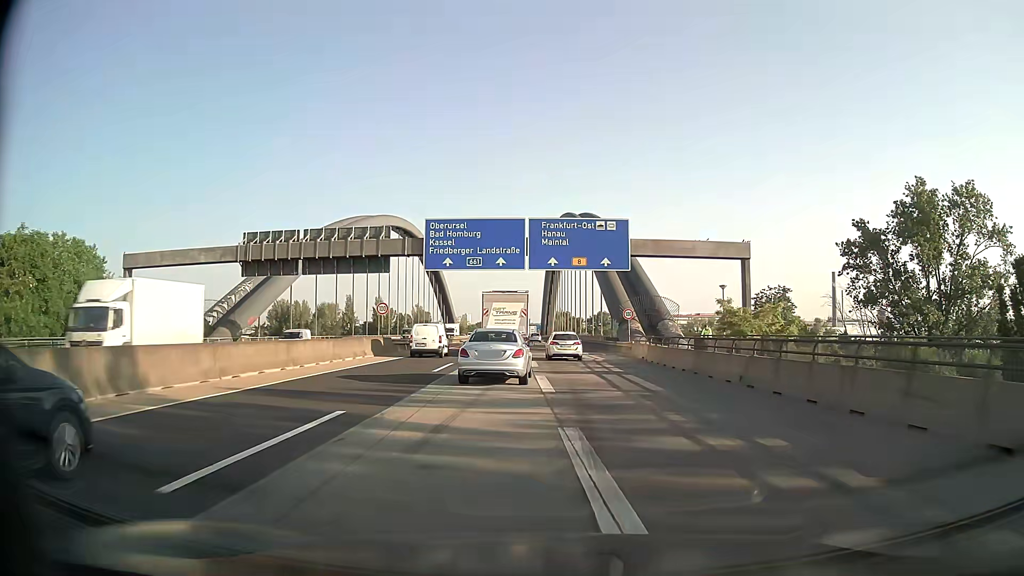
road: motorway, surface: asphalt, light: Day
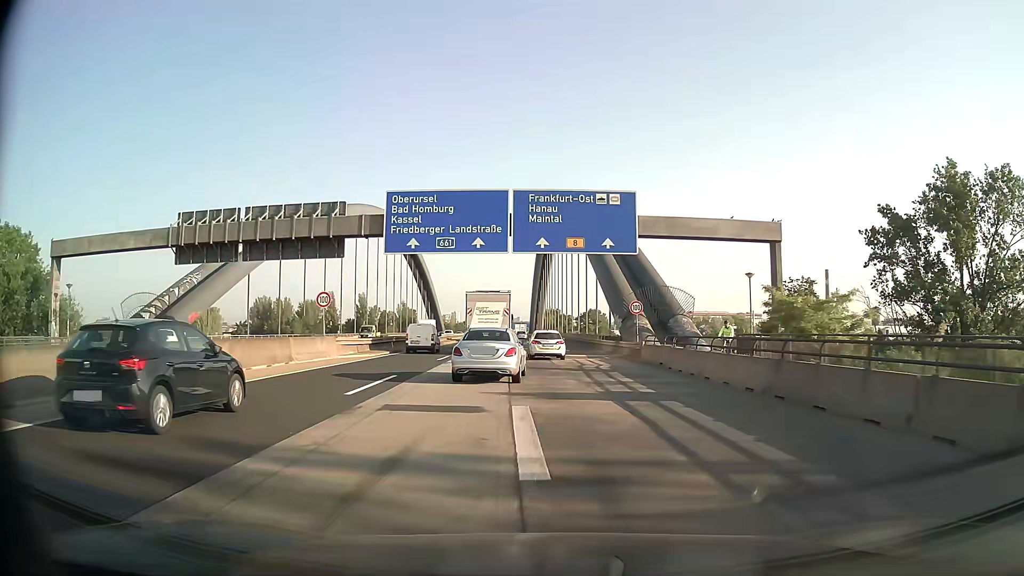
(+0.1, +9.3) m; +1°
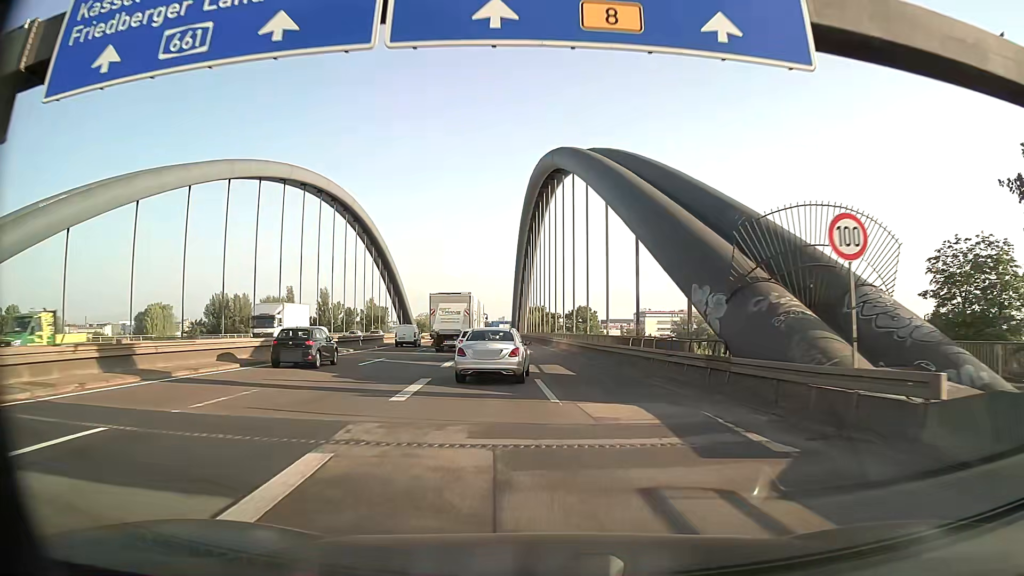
(+0.4, +29.1) m; +1°
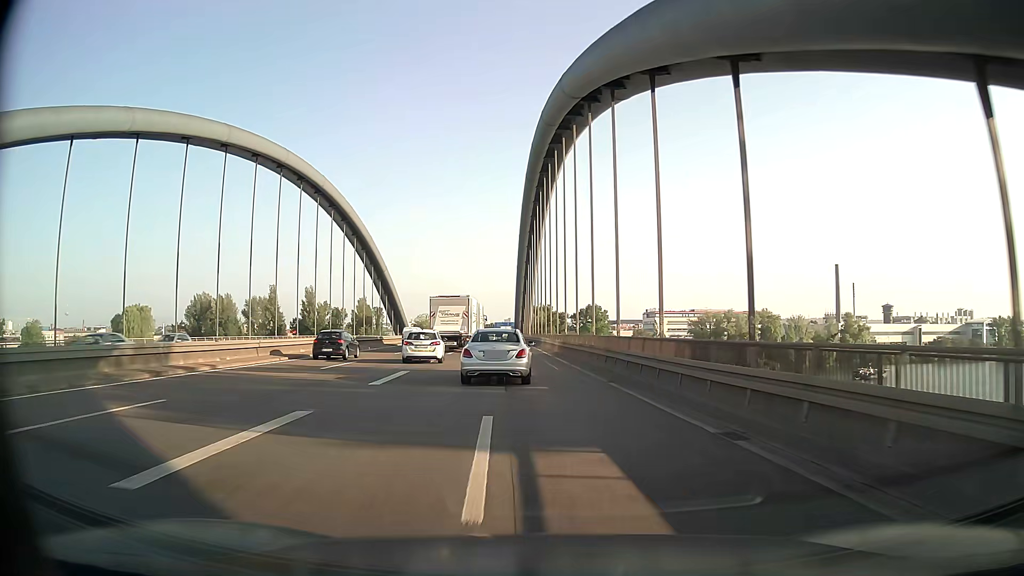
(-0.1, +20.2) m; 0°
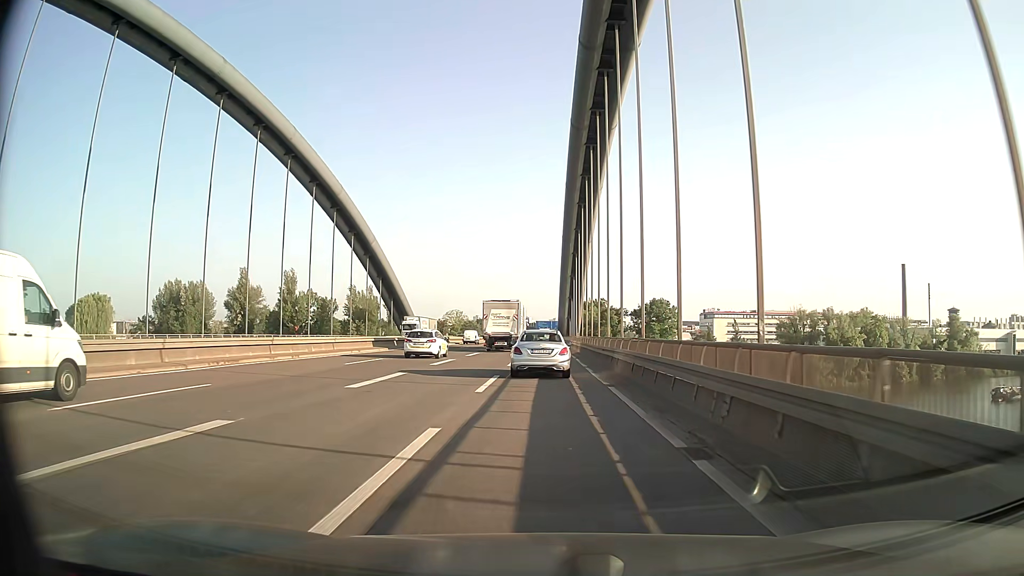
(-2.3, +51.1) m; -4°
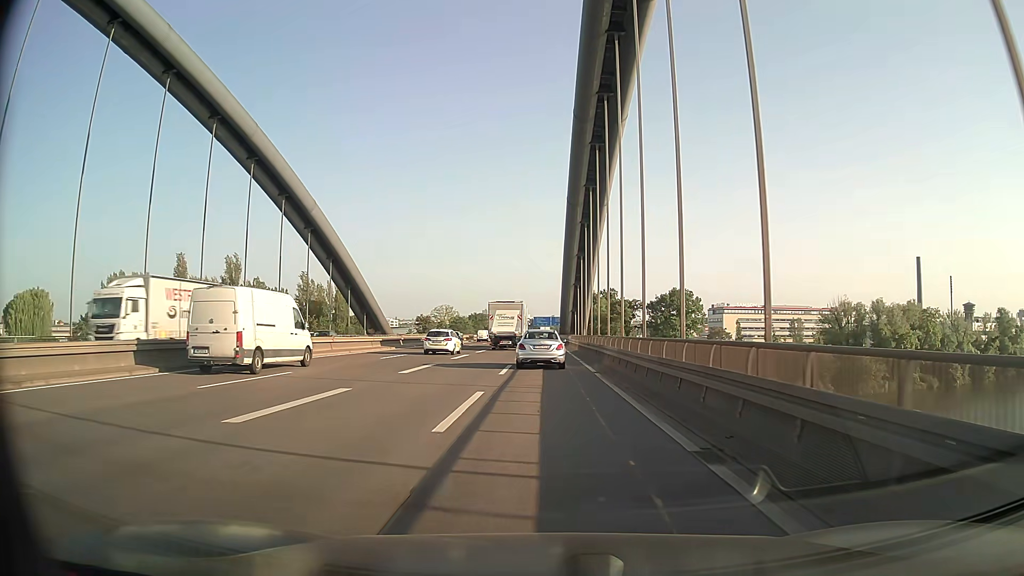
(0.0, +30.6) m; 0°
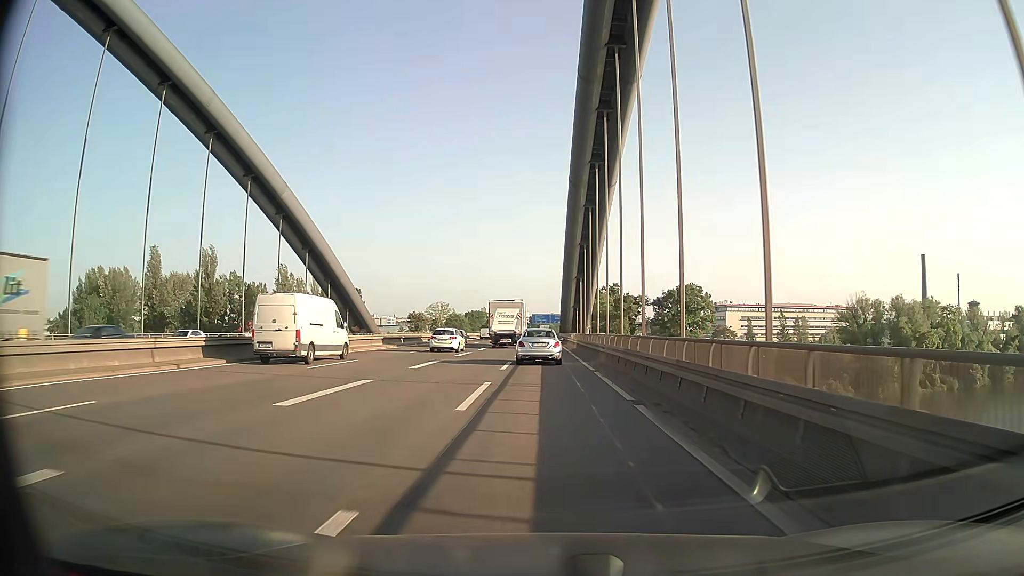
(0.0, +10.2) m; 0°
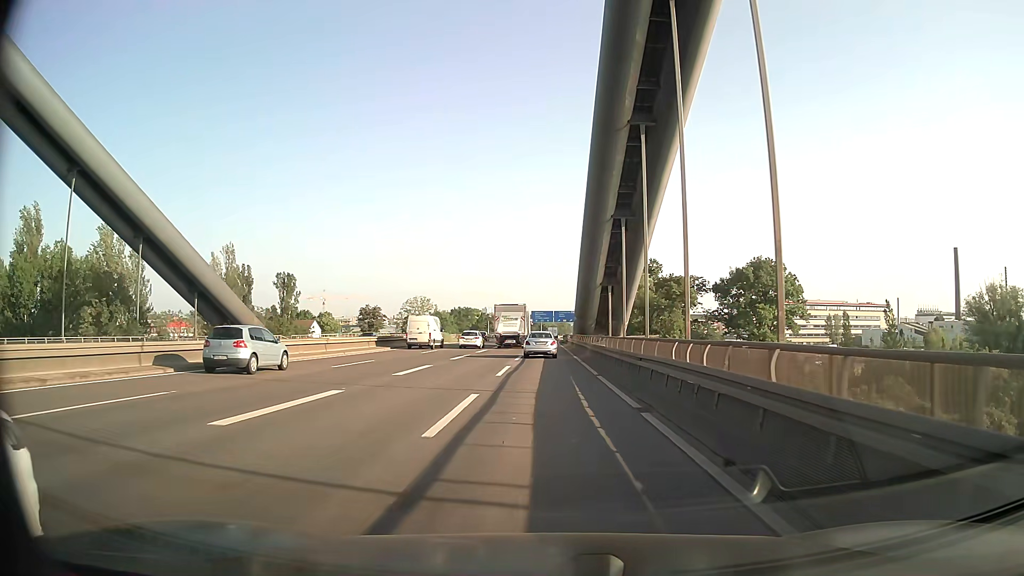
(0.0, +51.2) m; 0°
(0, +10) (0, +20) (0, +30) (0, +40) (0, +50) (0, +60) (0, +70) (0, +80) (0, +90) (0, +100) m
